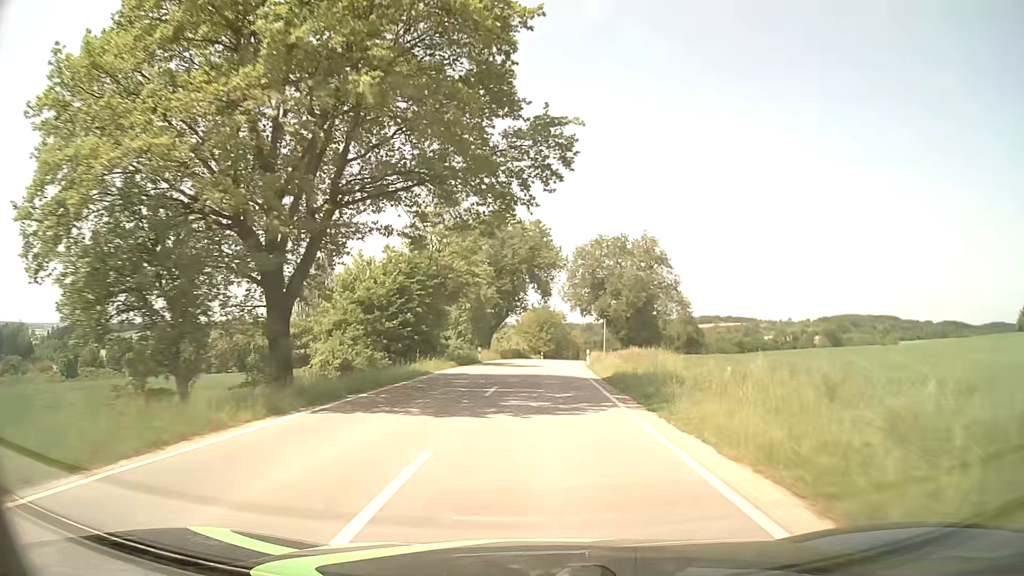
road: tertiary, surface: asphalt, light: Day
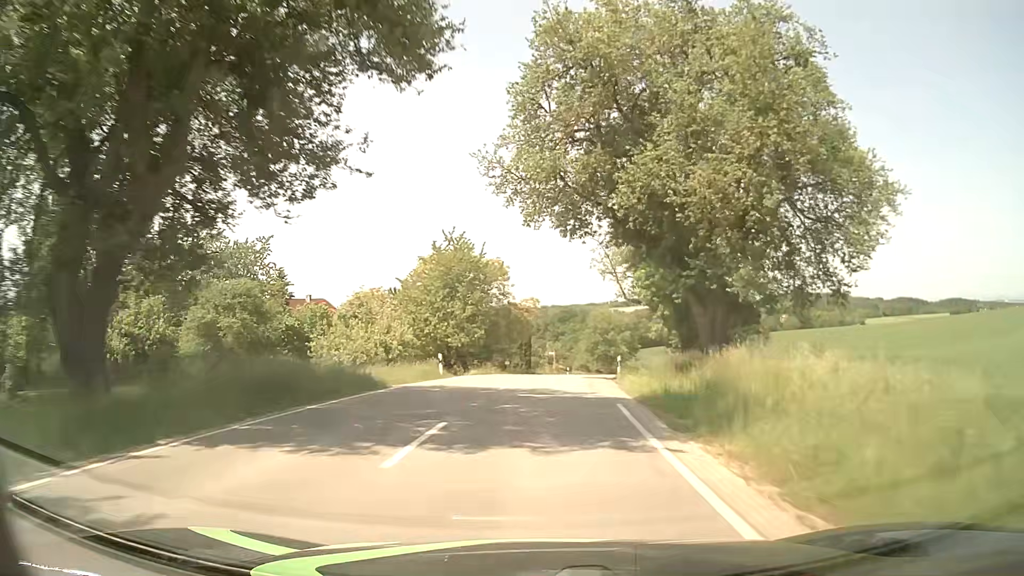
(+2.1, +57.5) m; +5°
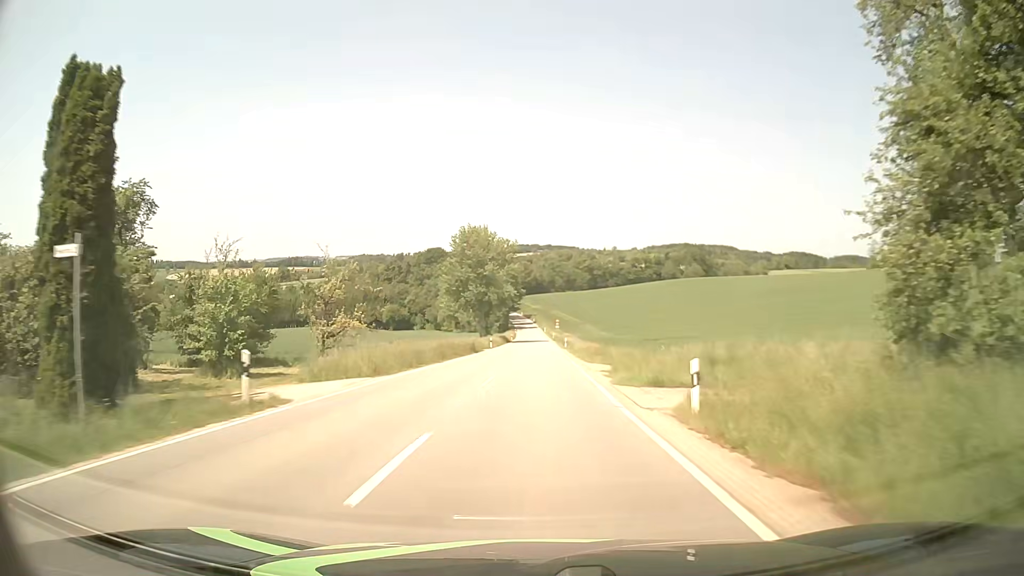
(+6.1, +60.7) m; +11°
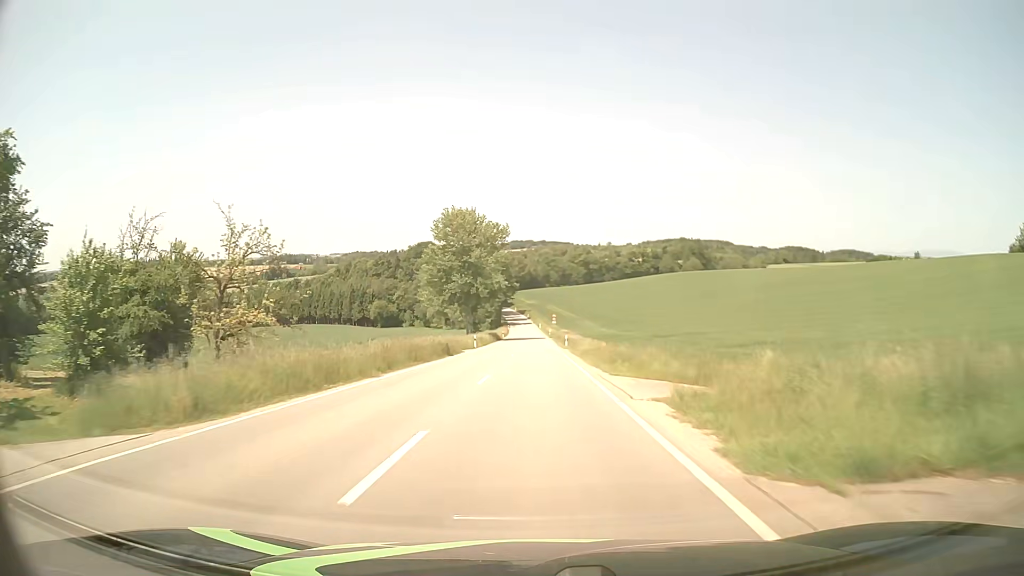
(0.0, +11.9) m; 0°
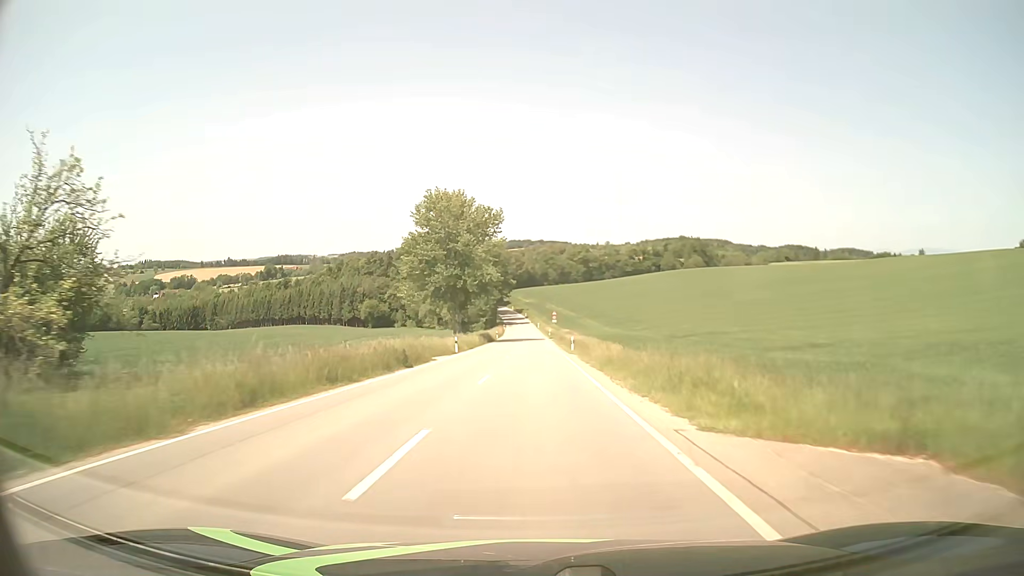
(+0.2, +11.7) m; +1°
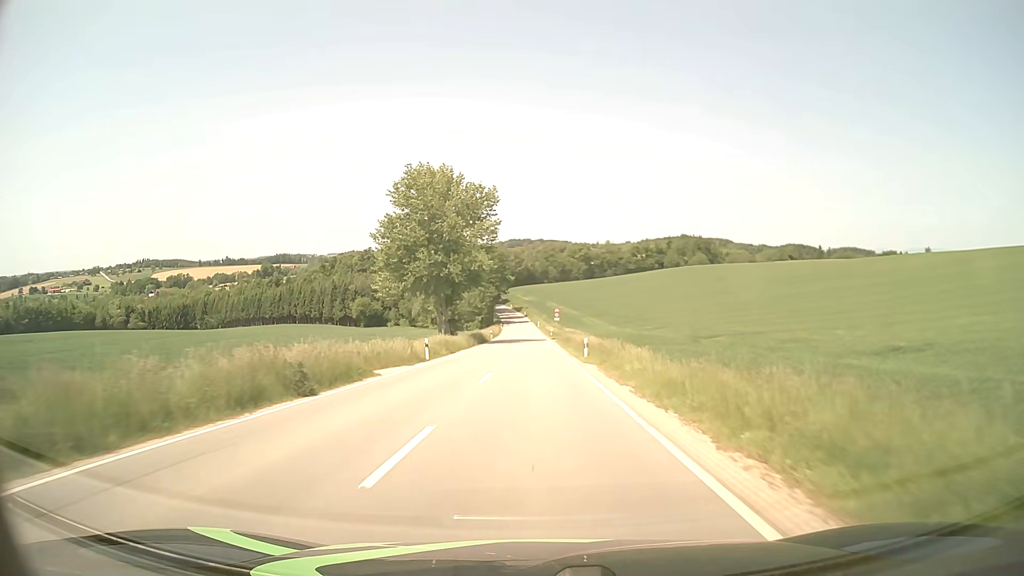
(0.0, +11.5) m; 0°
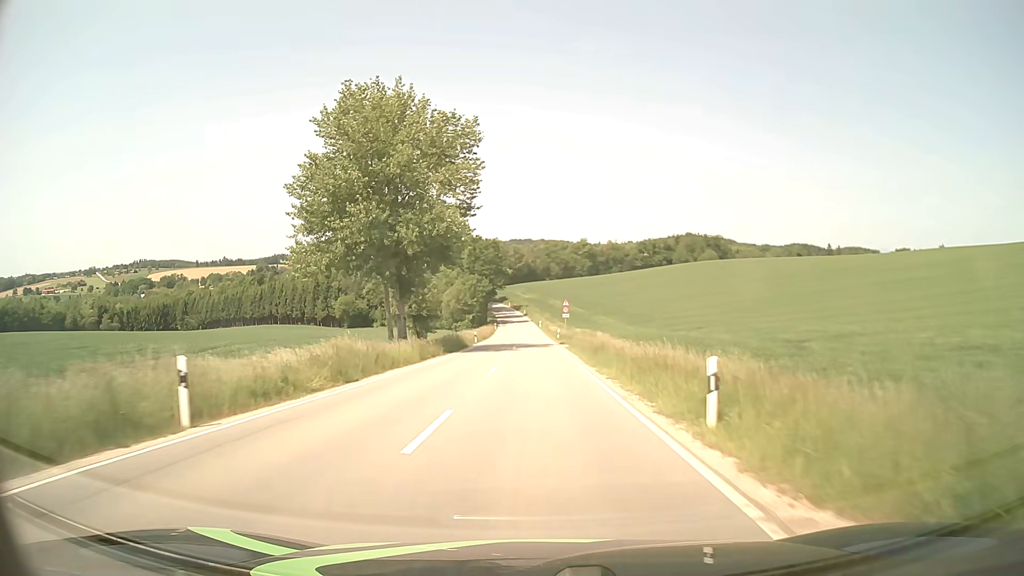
(0.0, +22.2) m; 0°
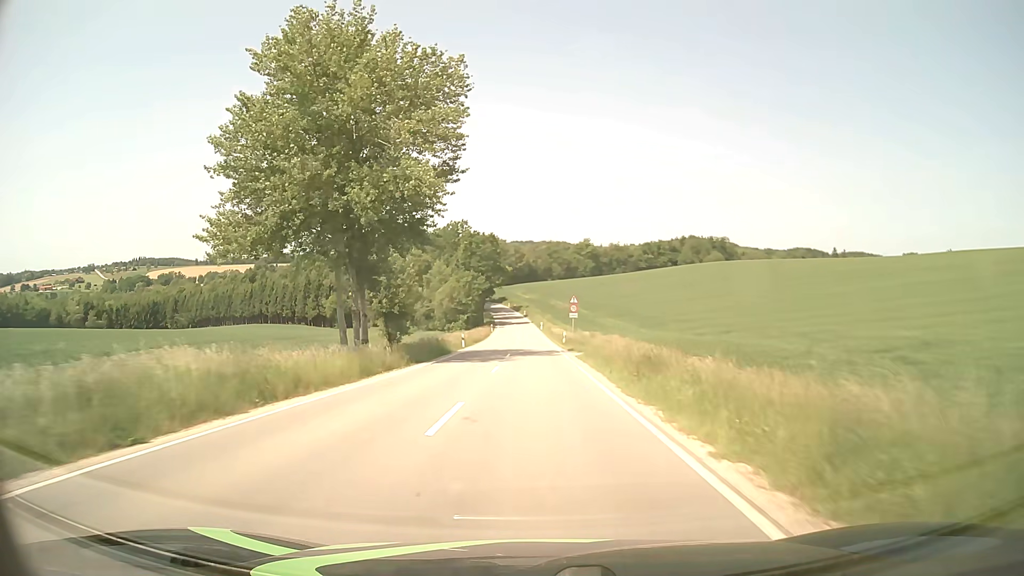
(0.0, +10.7) m; 0°
(0, +10) (0, +20) (0, +30) (0, +40) (0, +50) (0, +60) (0, +70) (-1, +80) (-1, +90) (-1, +100) m
